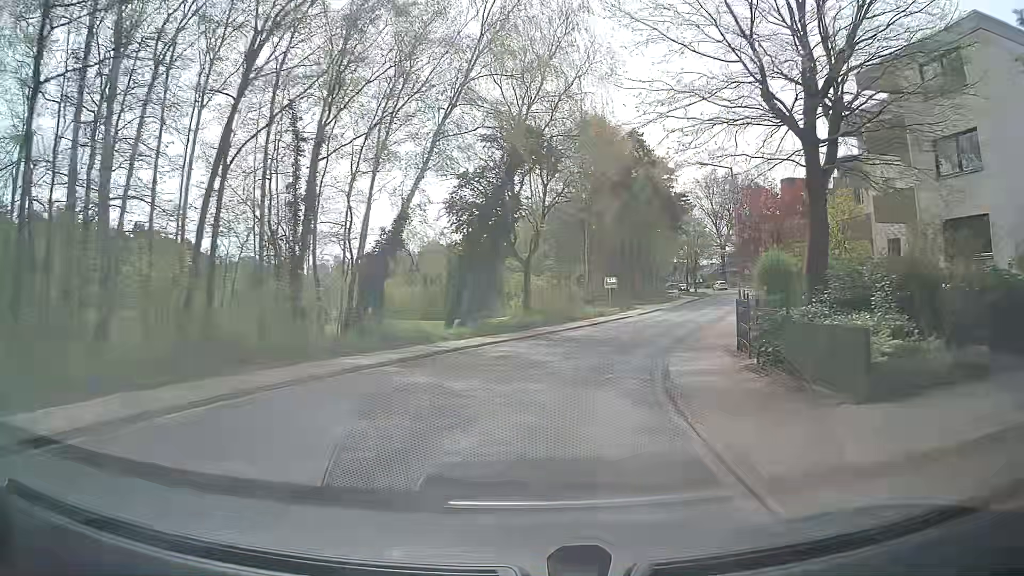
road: tertiary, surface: asphalt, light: Day
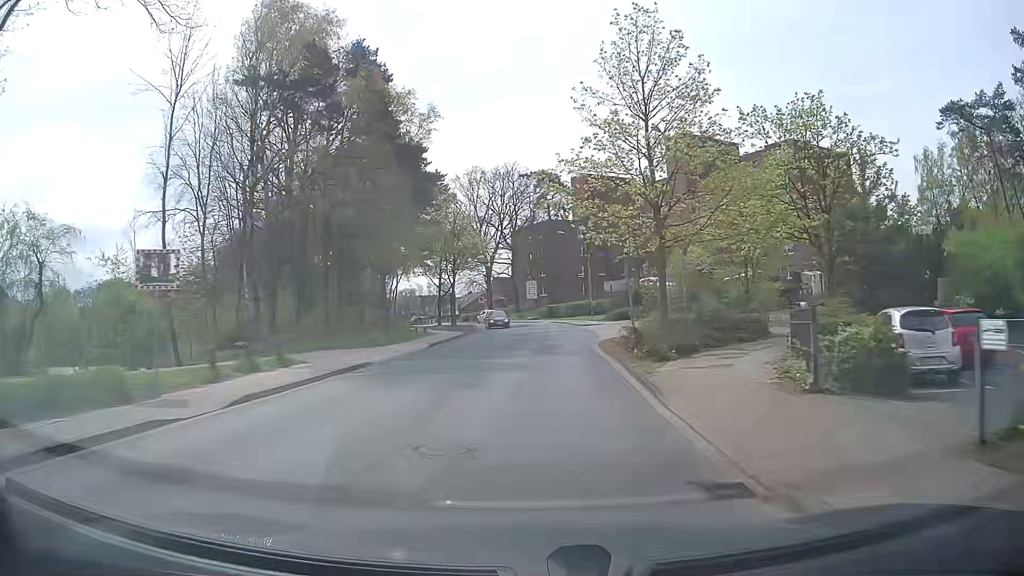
(+7.5, +36.7) m; +20°
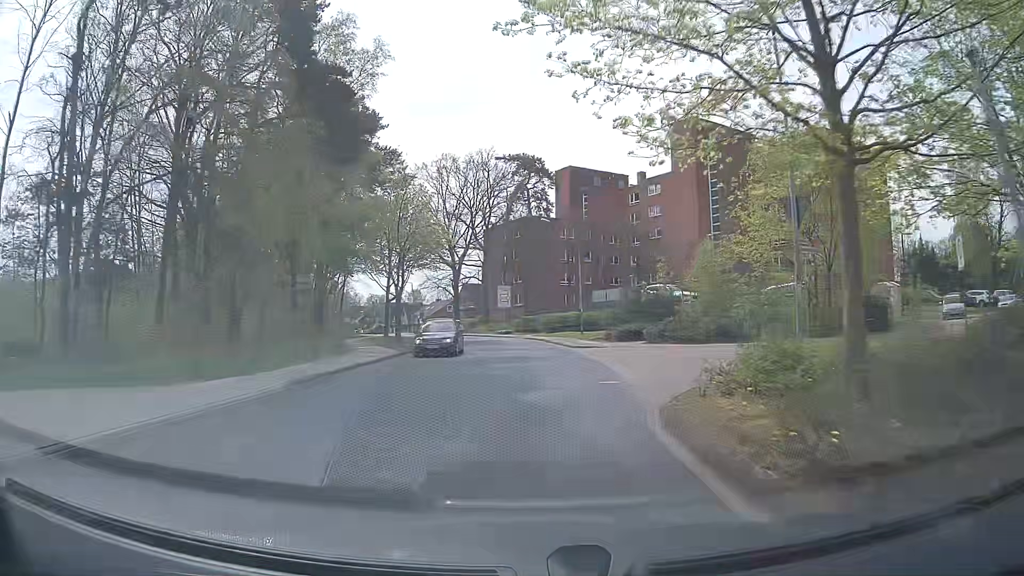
(+0.5, +14.5) m; +3°
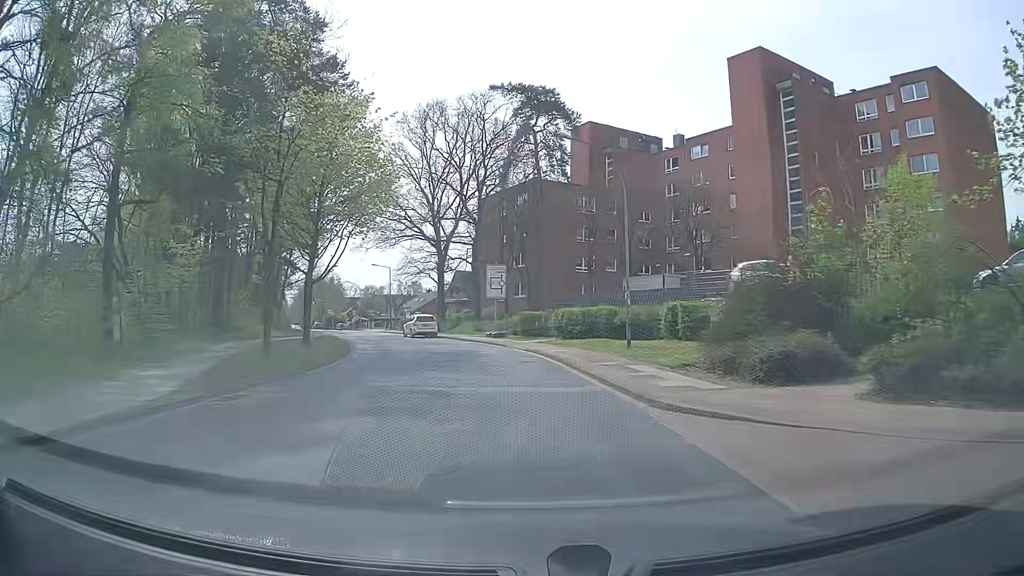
(+0.3, +20.4) m; 0°
(0, +10) (-1, +20) (-3, +30) (-7, +39) (-11, +48) (-14, +58) (-17, +67) (-20, +77) (-24, +86) (-27, +95) m
